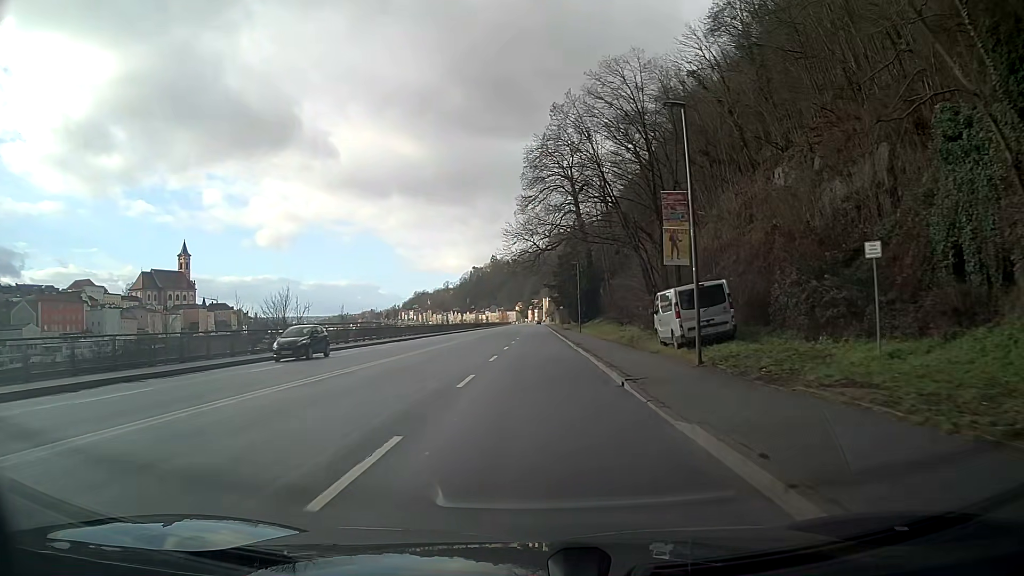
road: primary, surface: asphalt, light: Day
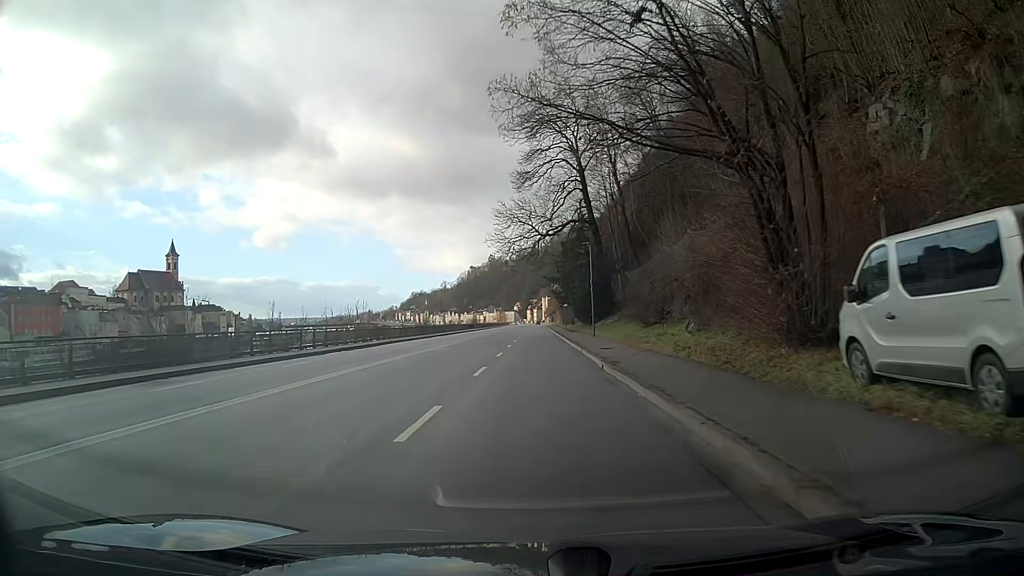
(0.0, +15.2) m; 0°
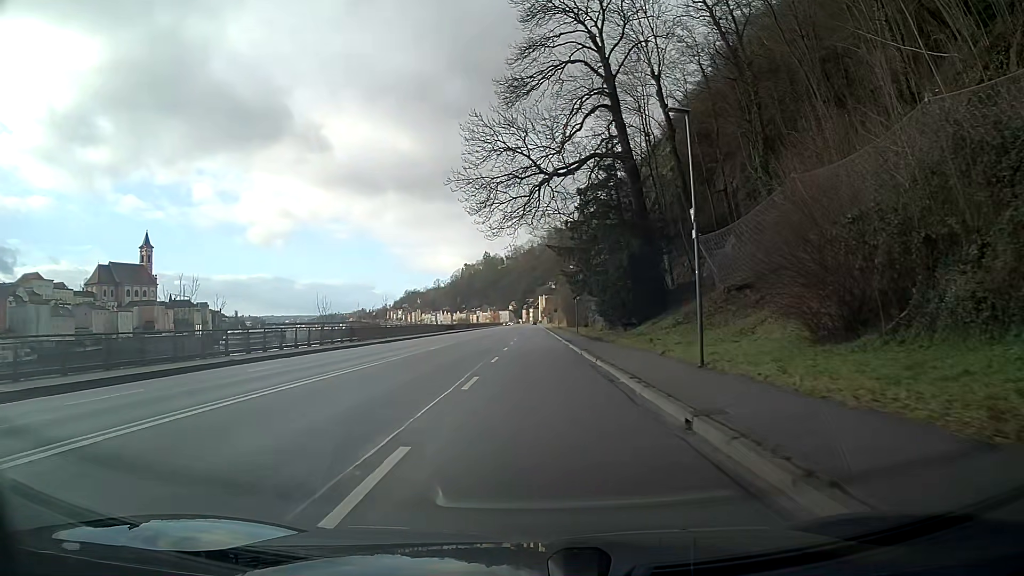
(0.0, +30.4) m; 0°
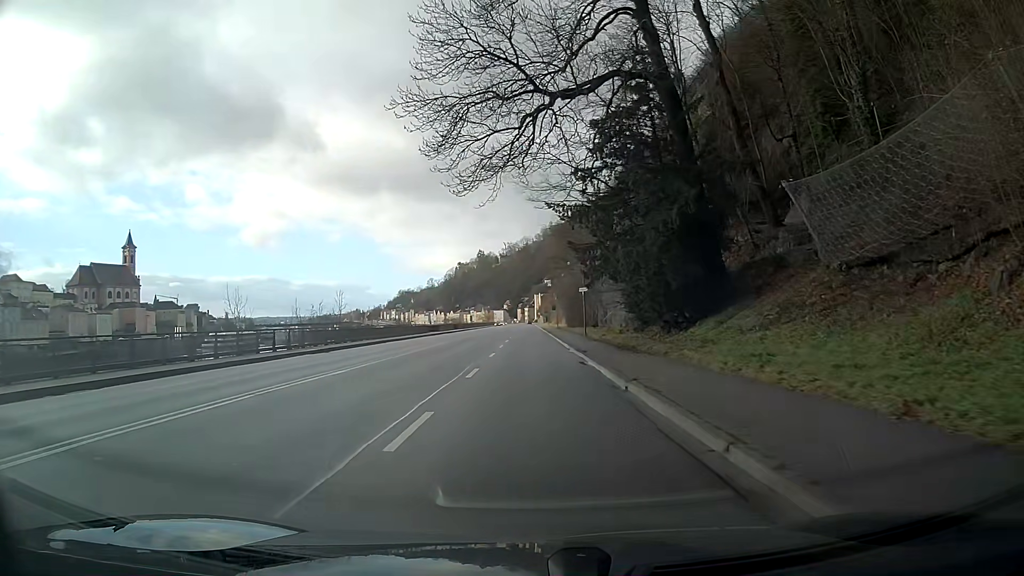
(+0.1, +15.2) m; +1°
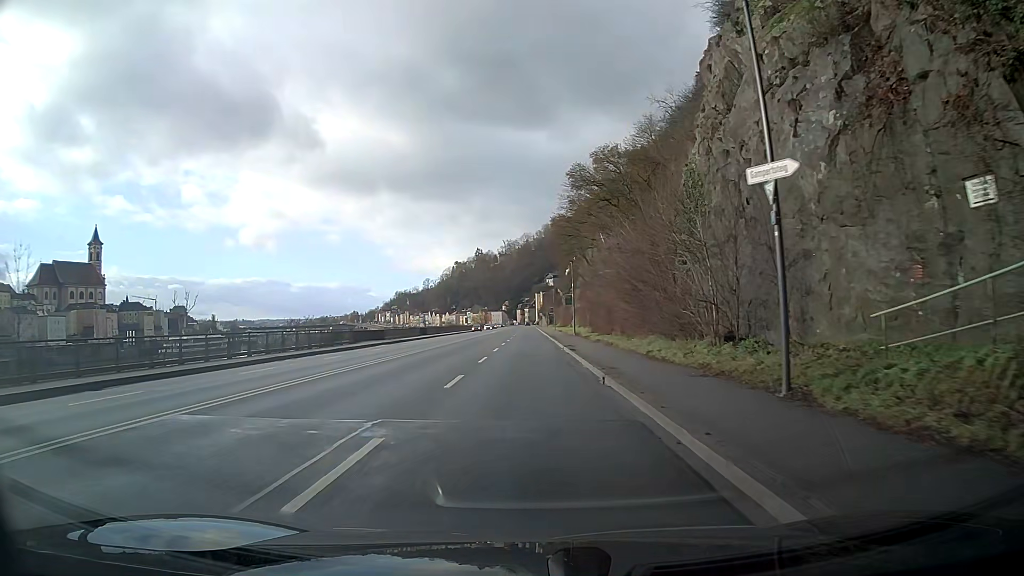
(0.0, +38.2) m; 0°
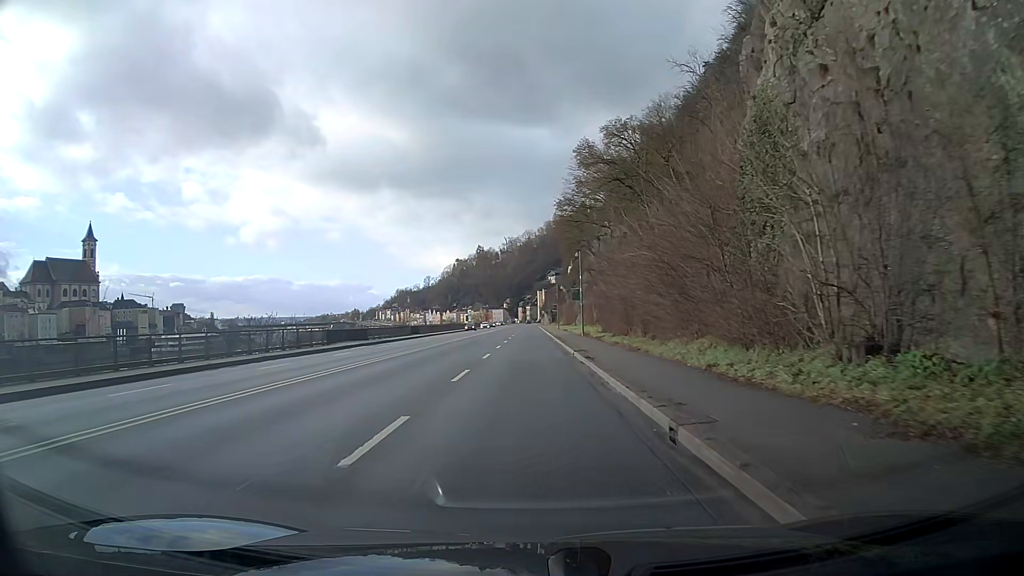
(0.0, +7.6) m; 0°
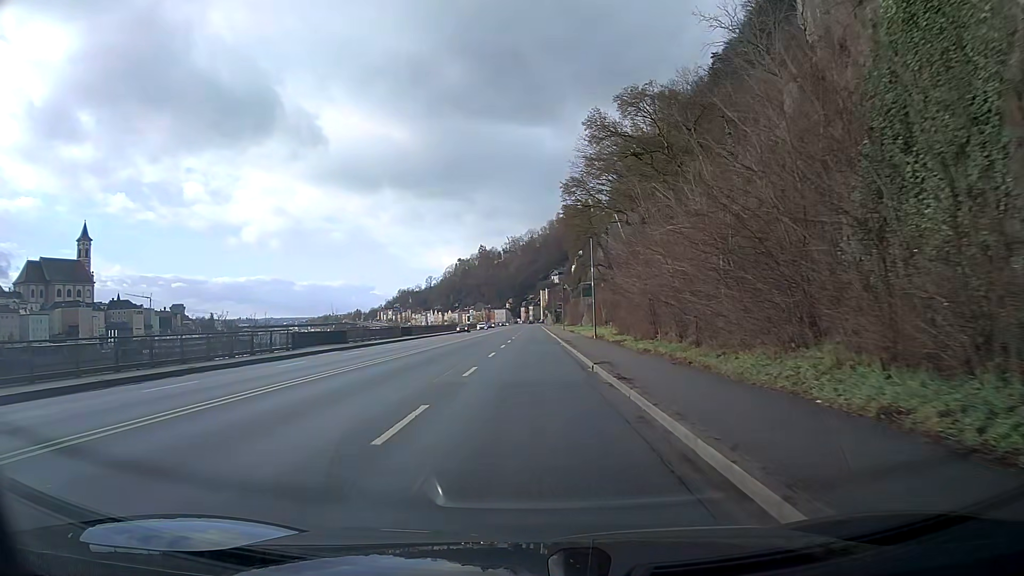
(0.0, +7.6) m; -1°
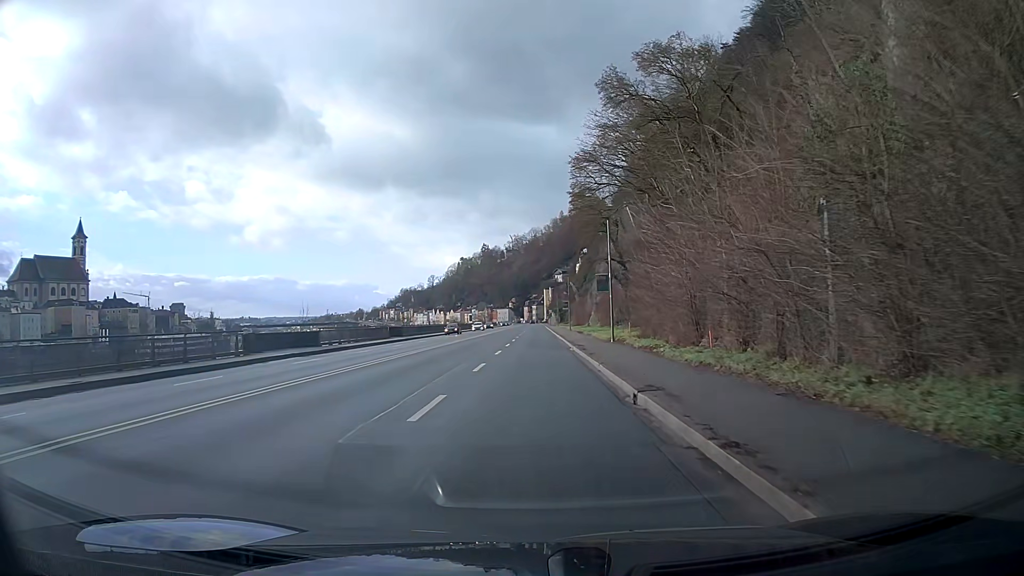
(0.0, +7.6) m; 0°
(0, +10) (0, +20) (0, +30) (0, +40) (0, +50) (0, +60) (0, +70) (0, +80) (+1, +90) (+1, +100) m
